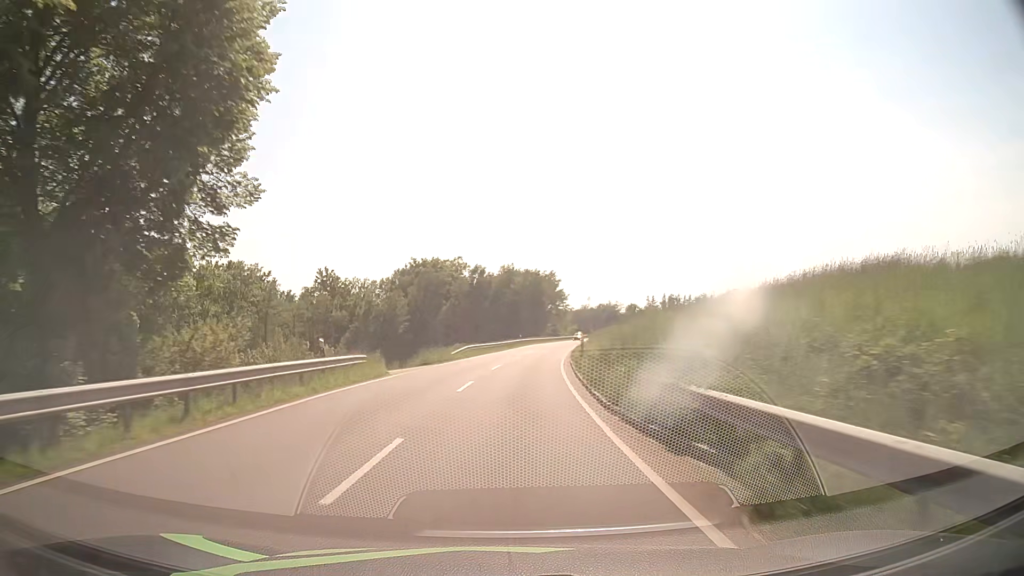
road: secondary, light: Day
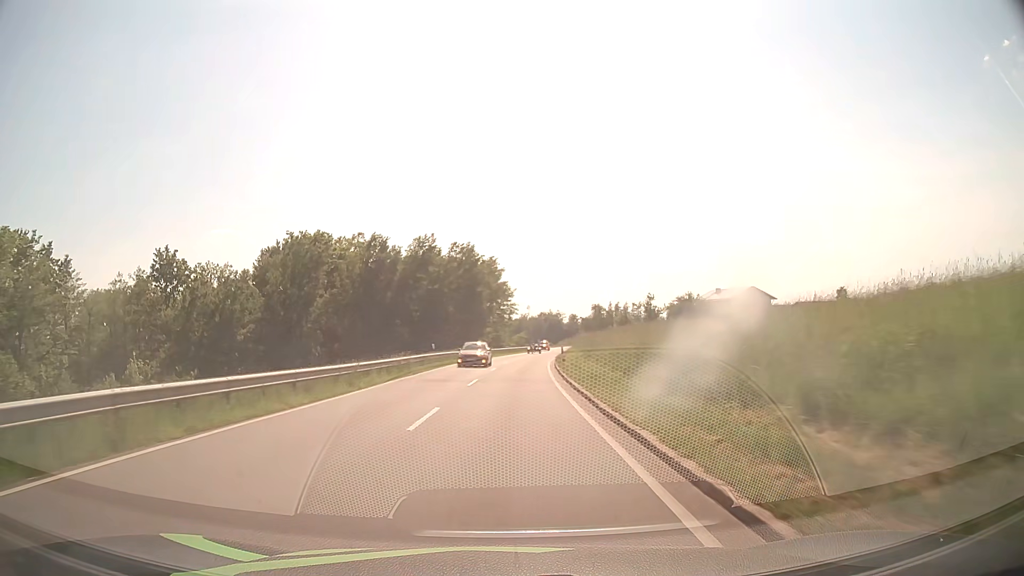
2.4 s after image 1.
(+2.0, +42.5) m; +5°
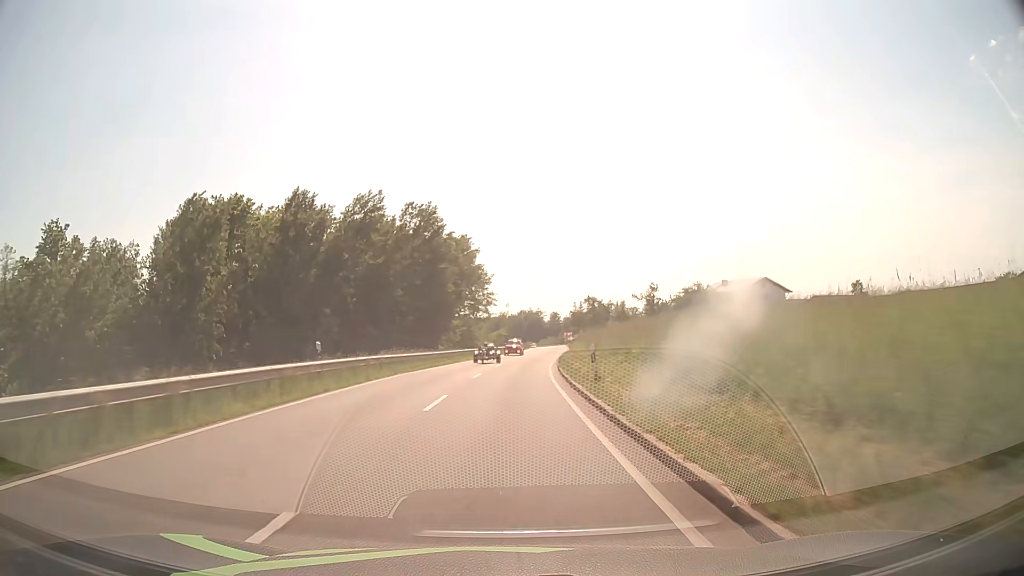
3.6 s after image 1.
(+0.4, +21.4) m; +2°
(0, +10) (0, +20) (+1, +30) (+1, +40) (+2, +50) (+3, +60) (+4, +70) (+5, +80) (+6, +90) (+7, +100) m
